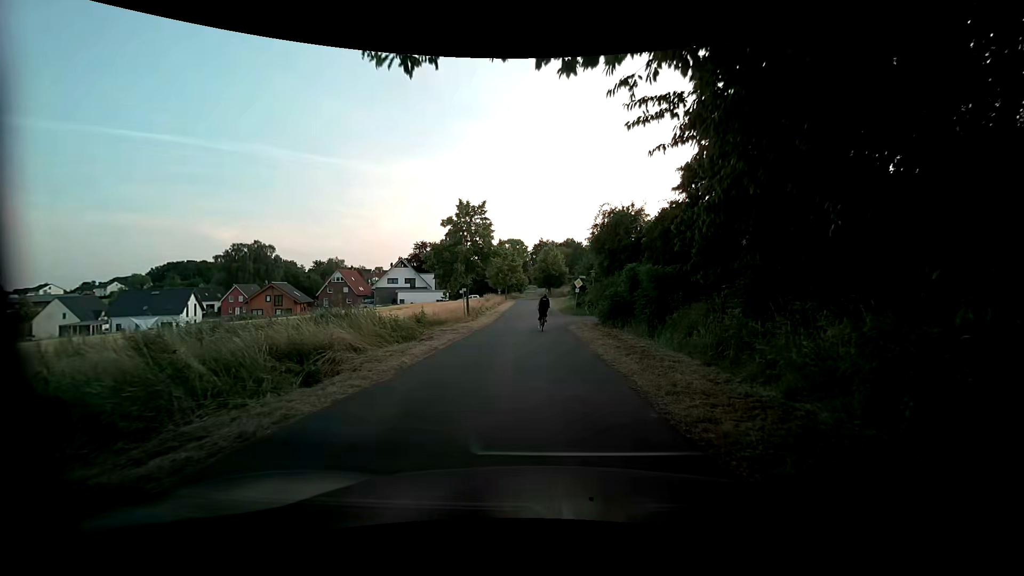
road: residential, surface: asphalt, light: Day
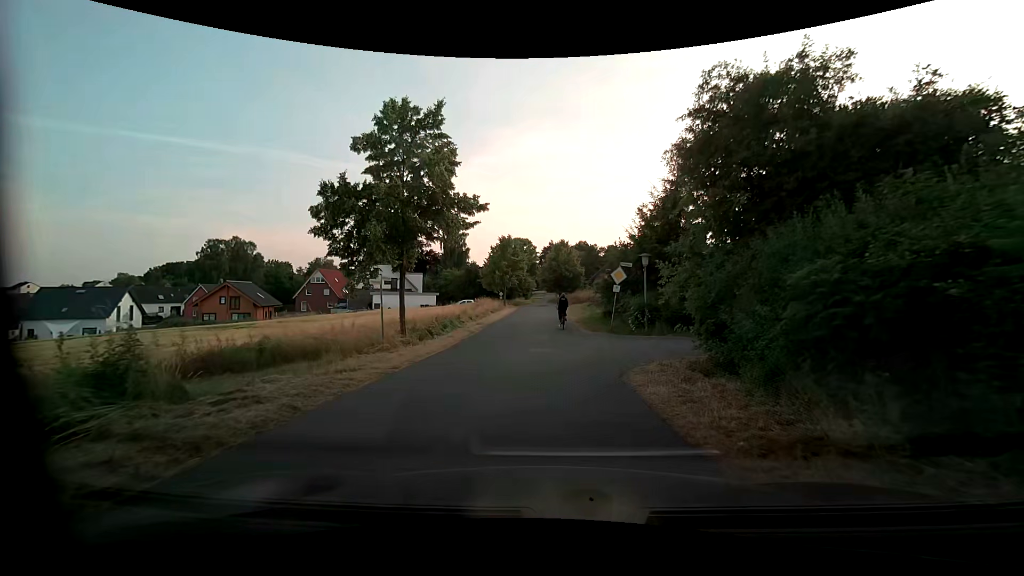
(-0.2, +17.8) m; +1°
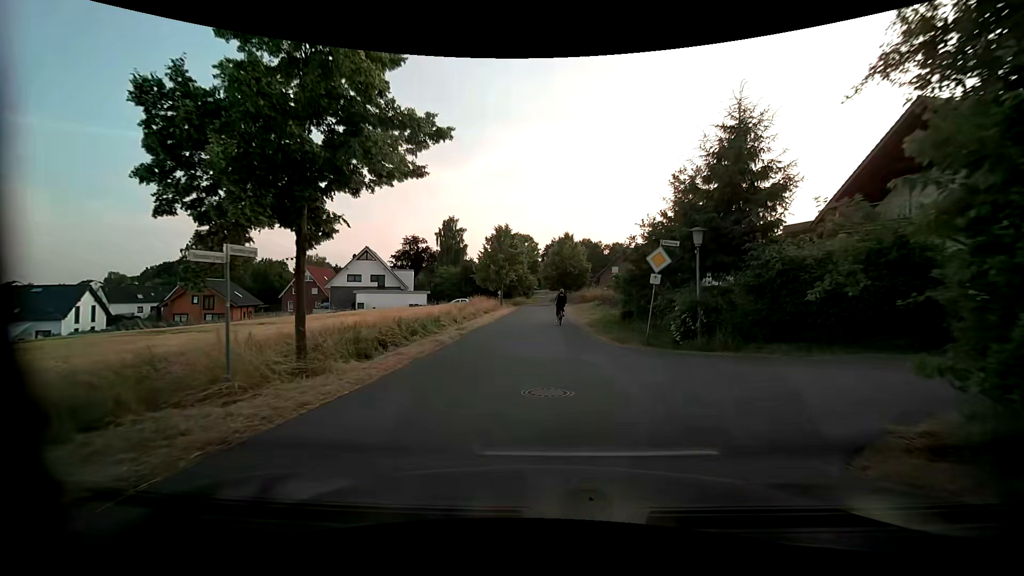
(-0.1, +7.4) m; 0°
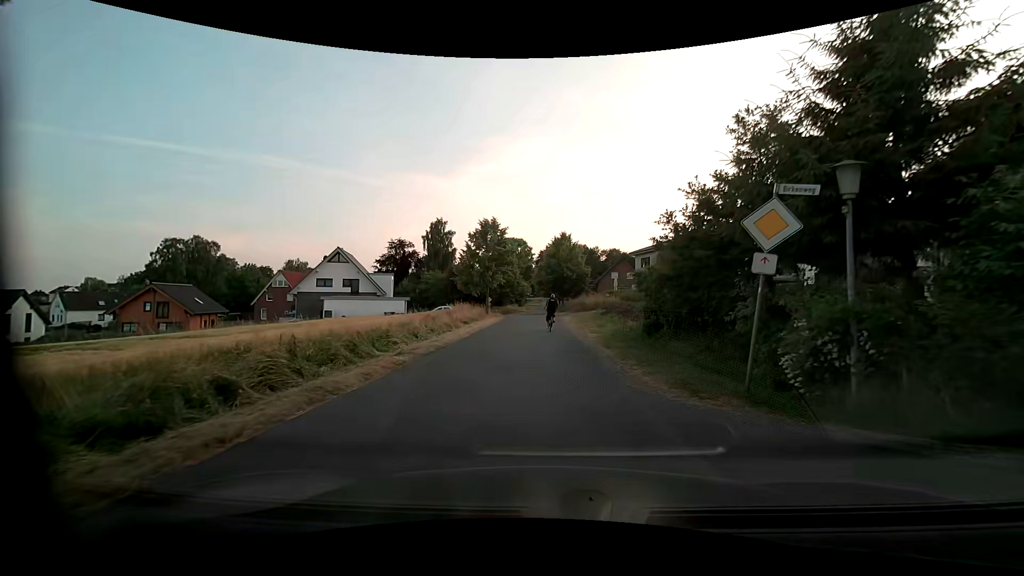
(0.0, +7.9) m; +1°
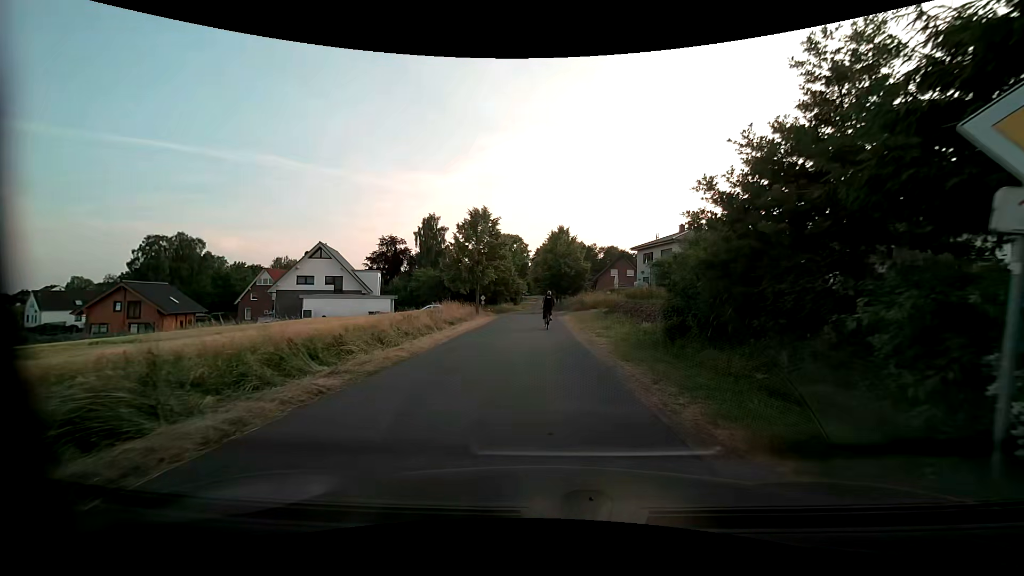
(0.0, +4.1) m; 0°
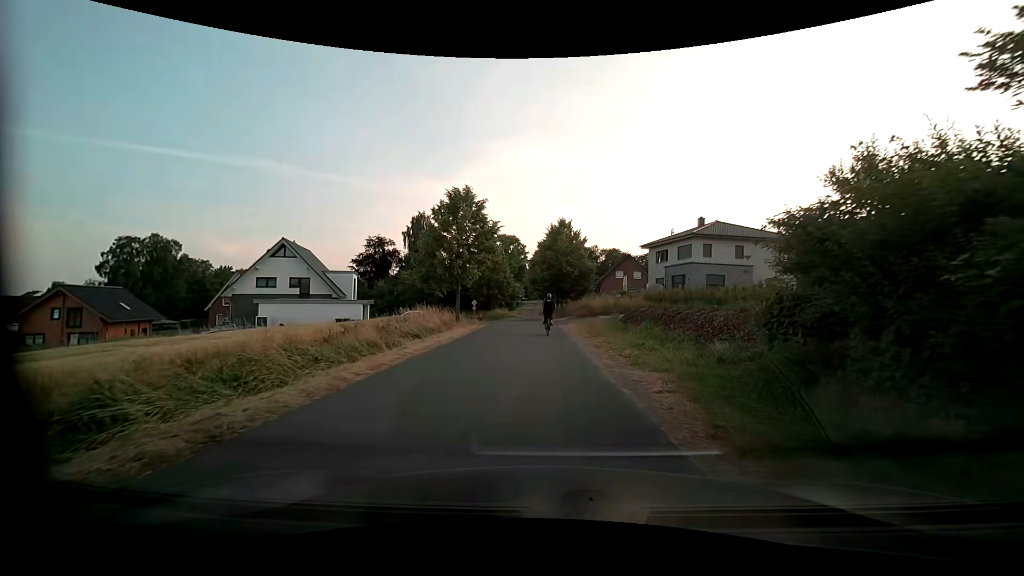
(0.0, +8.1) m; 0°
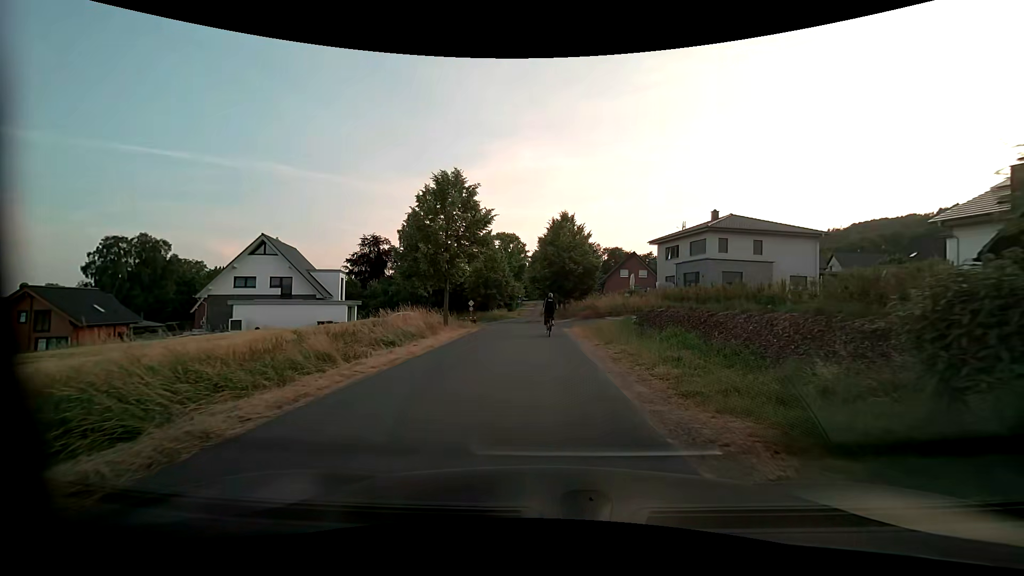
(0.0, +3.9) m; 0°
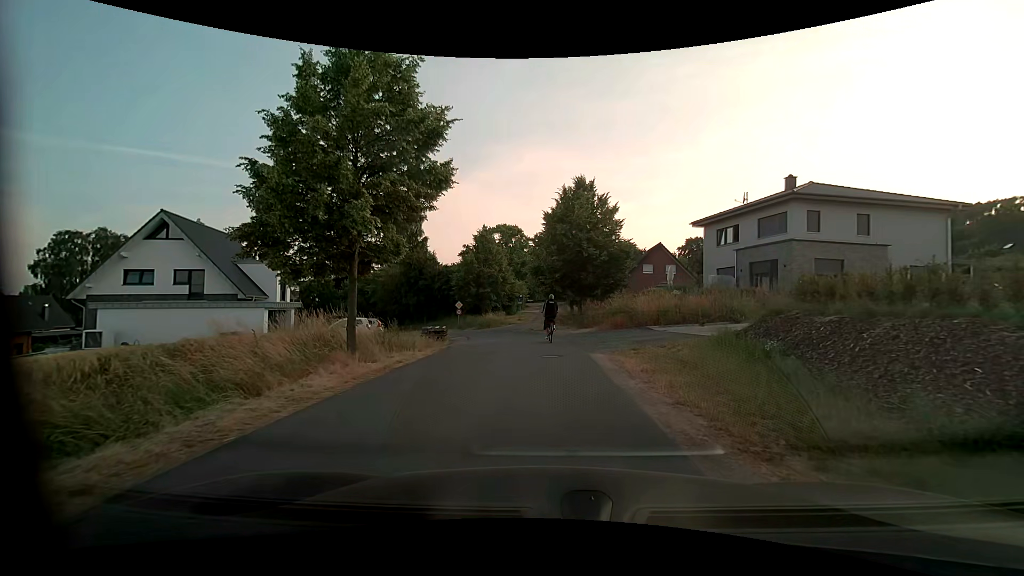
(-0.1, +13.3) m; -1°
(0, +10) (0, +20) (-1, +30) (-4, +39) (-9, +48) (-17, +55) (-25, +60) (-35, +62) (-45, +63) (-55, +61) m
